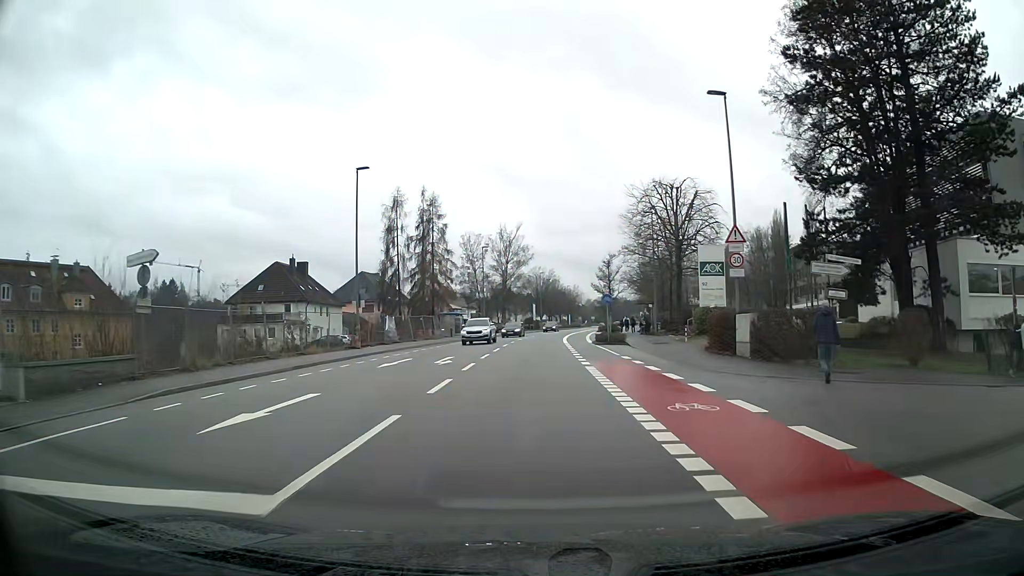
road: tertiary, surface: asphalt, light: Day
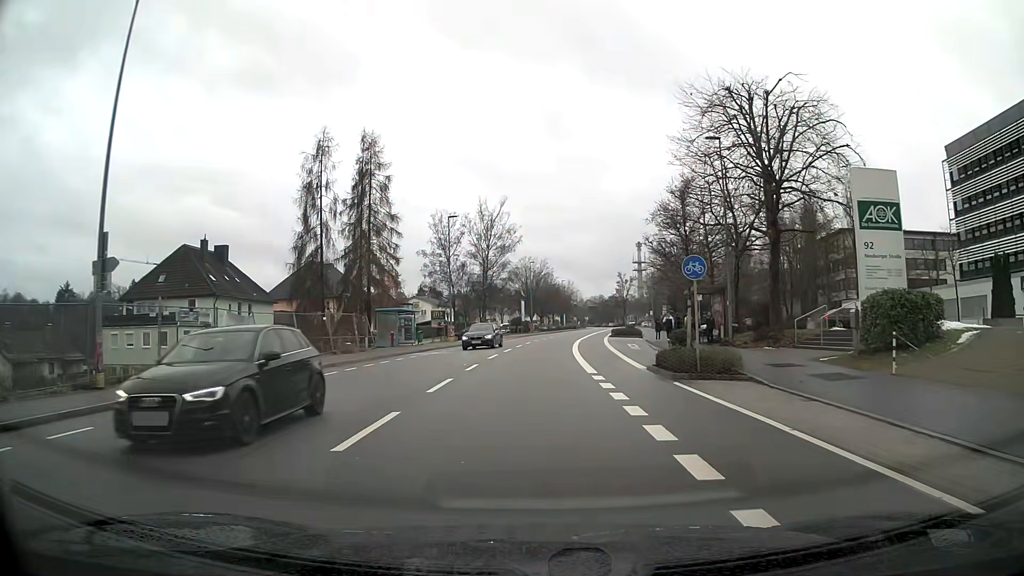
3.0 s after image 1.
(+0.1, +23.3) m; +1°
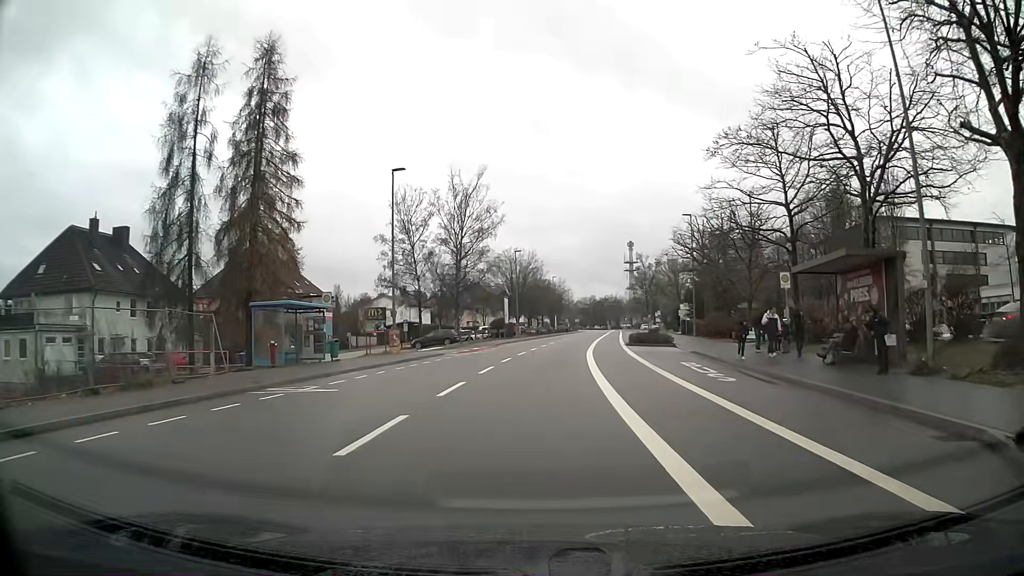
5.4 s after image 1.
(+0.2, +18.1) m; +1°
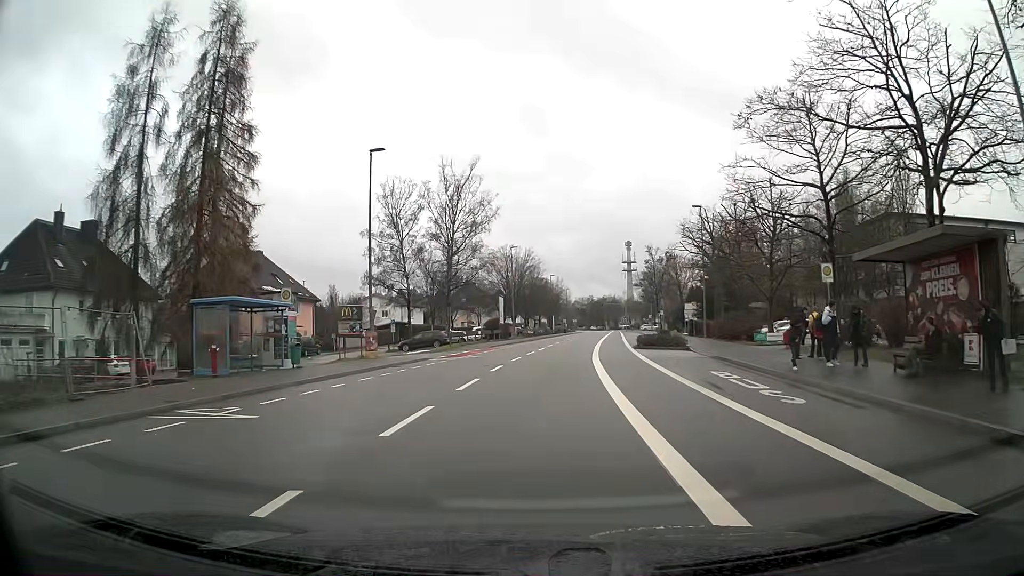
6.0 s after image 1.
(0.0, +4.6) m; 0°
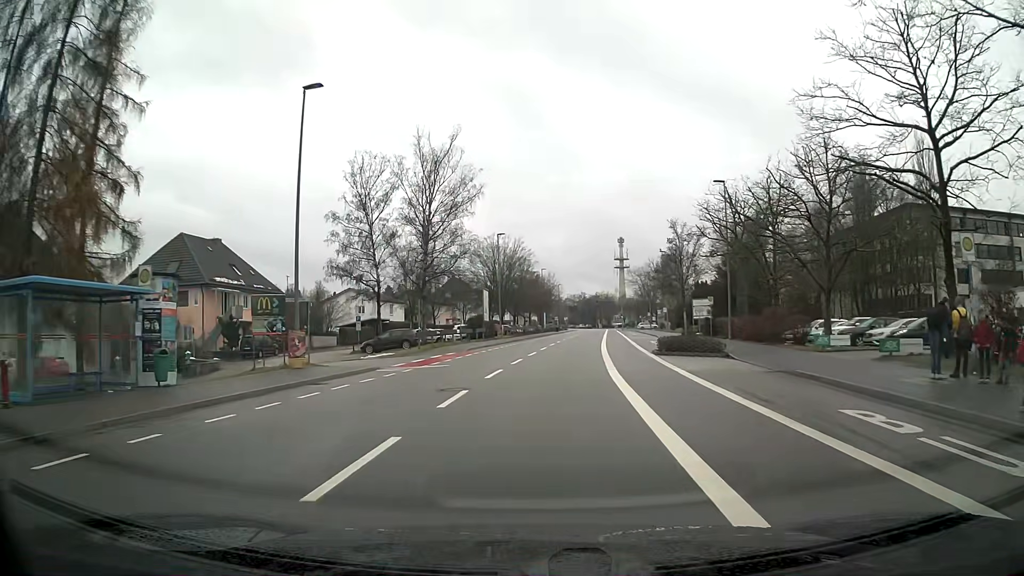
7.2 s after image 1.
(+0.1, +9.2) m; +1°
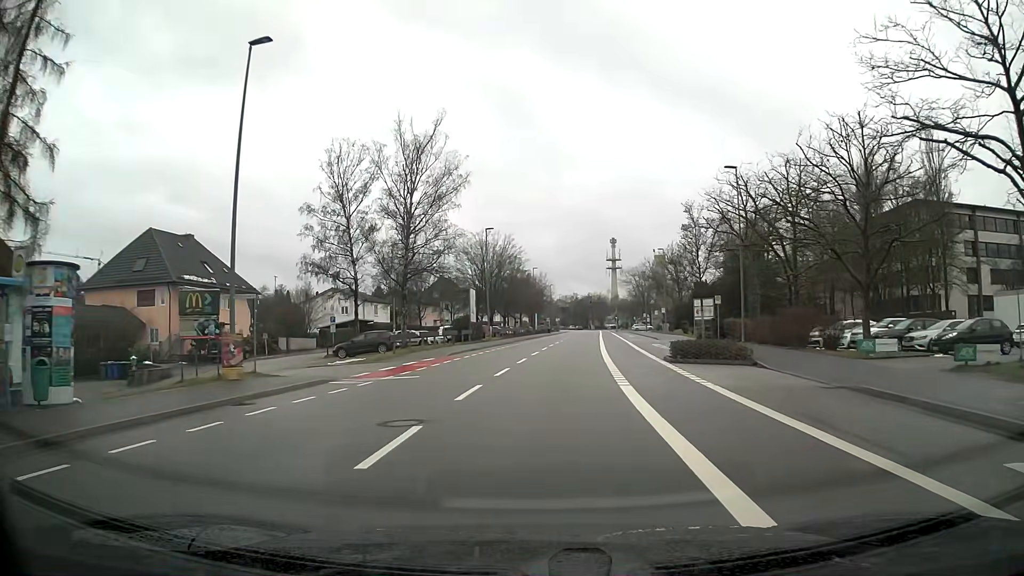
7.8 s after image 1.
(0.0, +4.6) m; +1°
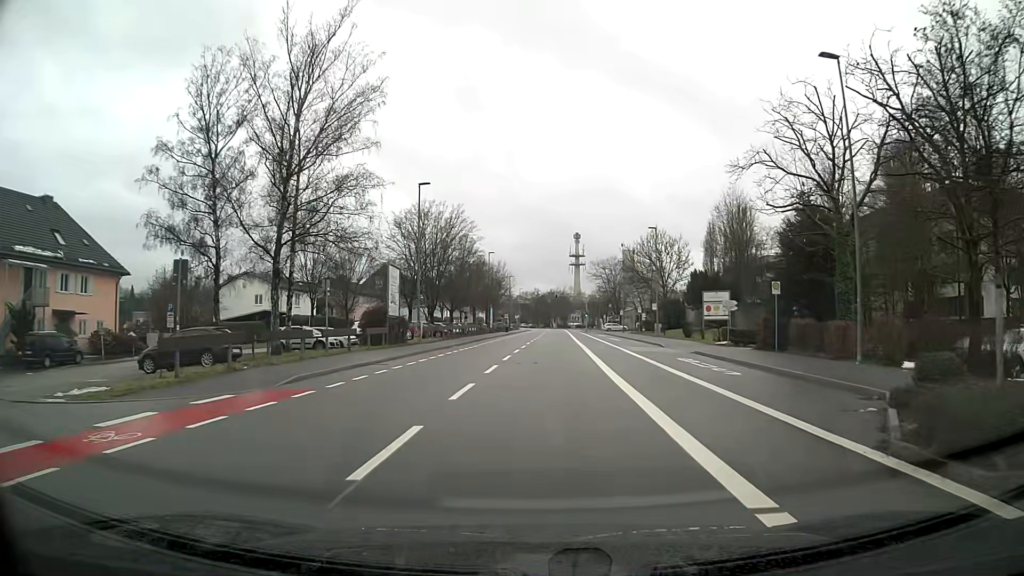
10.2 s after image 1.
(+0.6, +18.6) m; +3°
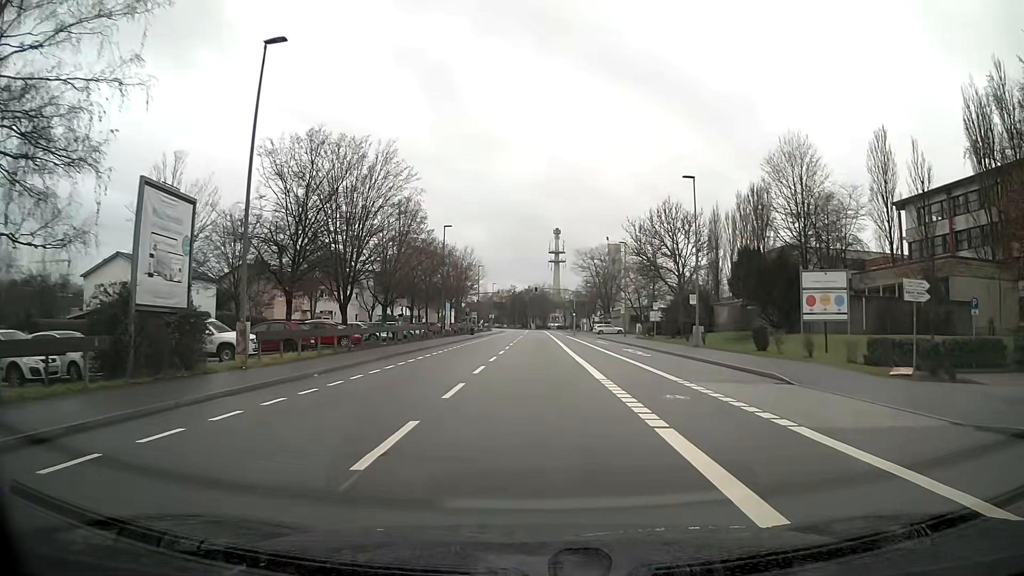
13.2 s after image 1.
(+0.5, +23.6) m; +2°
(0, +10) (0, +20) (0, +30) (0, +40) (0, +50) (0, +60) (+1, +70) (+1, +80) (+1, +90) (+1, +100) m
